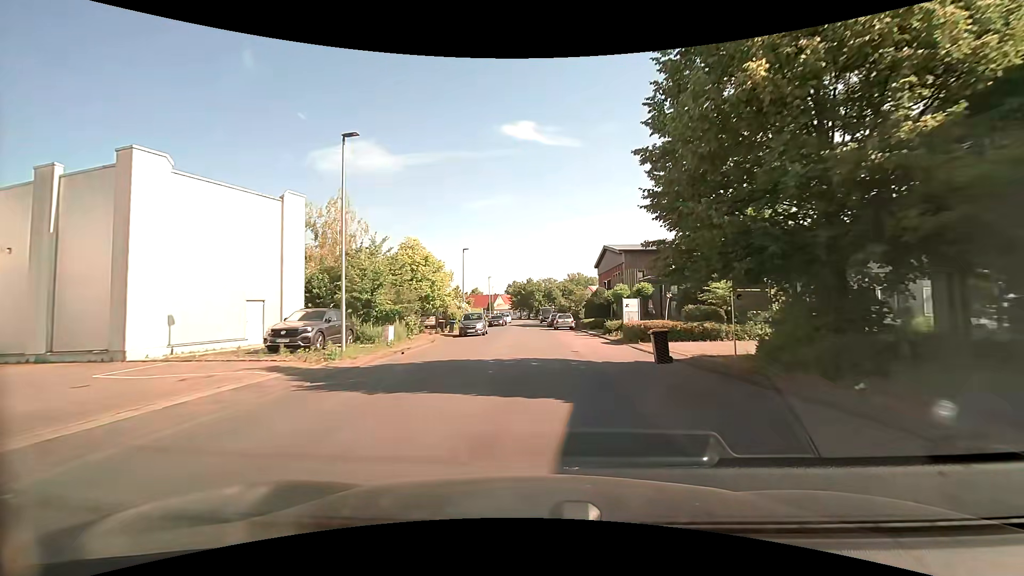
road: unclassified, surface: asphalt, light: Day
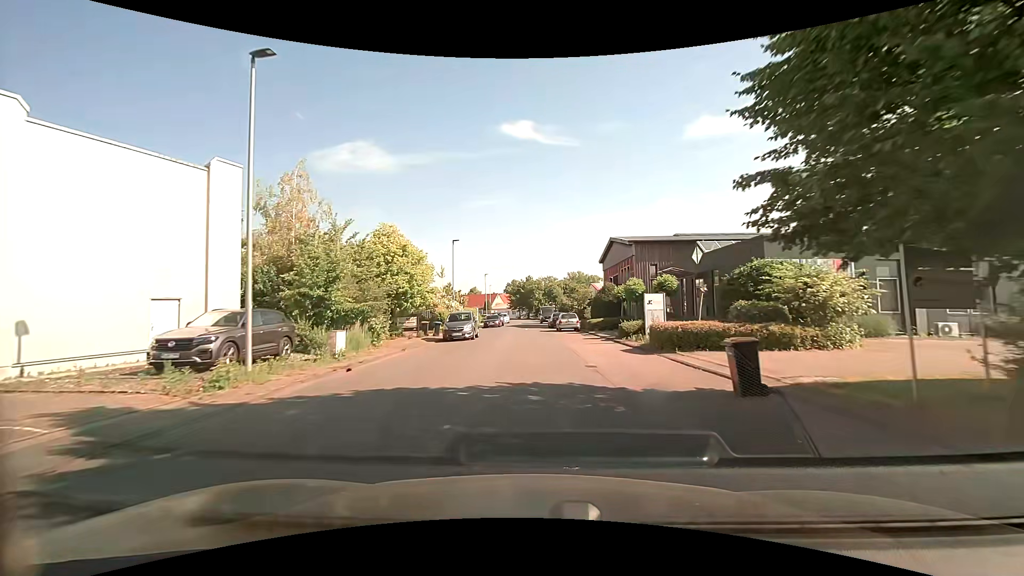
(0.0, +5.7) m; 0°
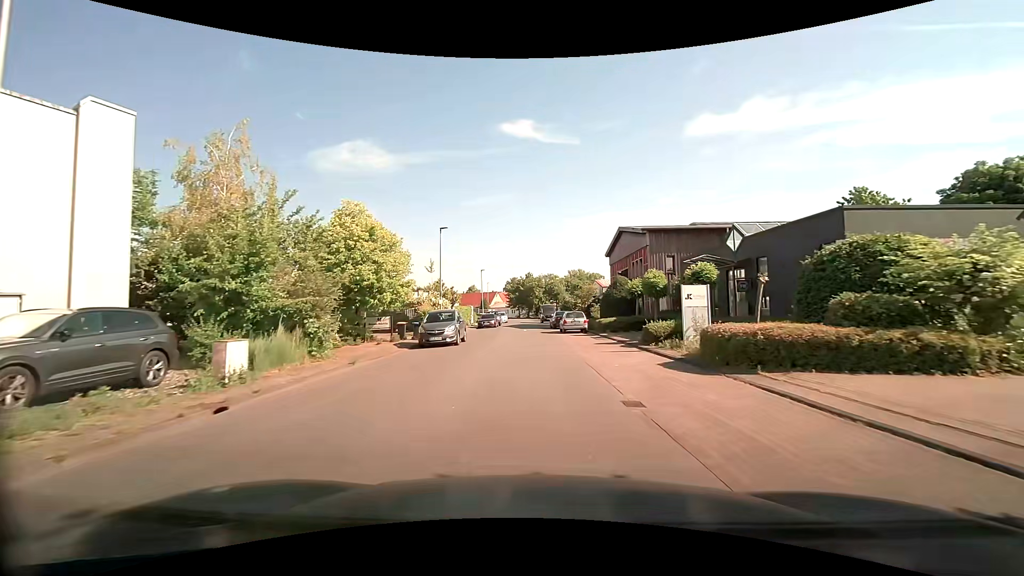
(0.0, +5.7) m; 0°
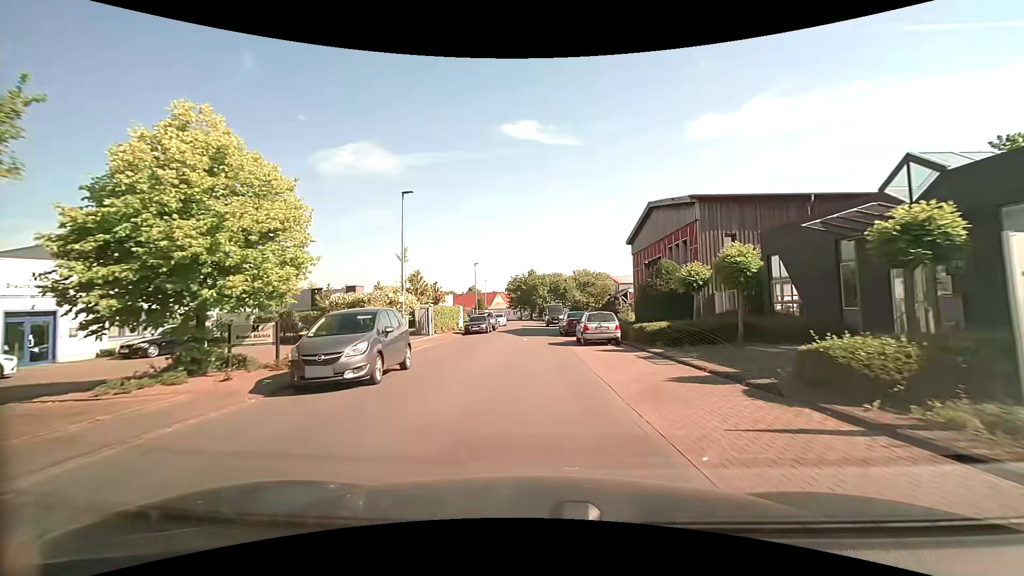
(0.0, +11.5) m; -1°
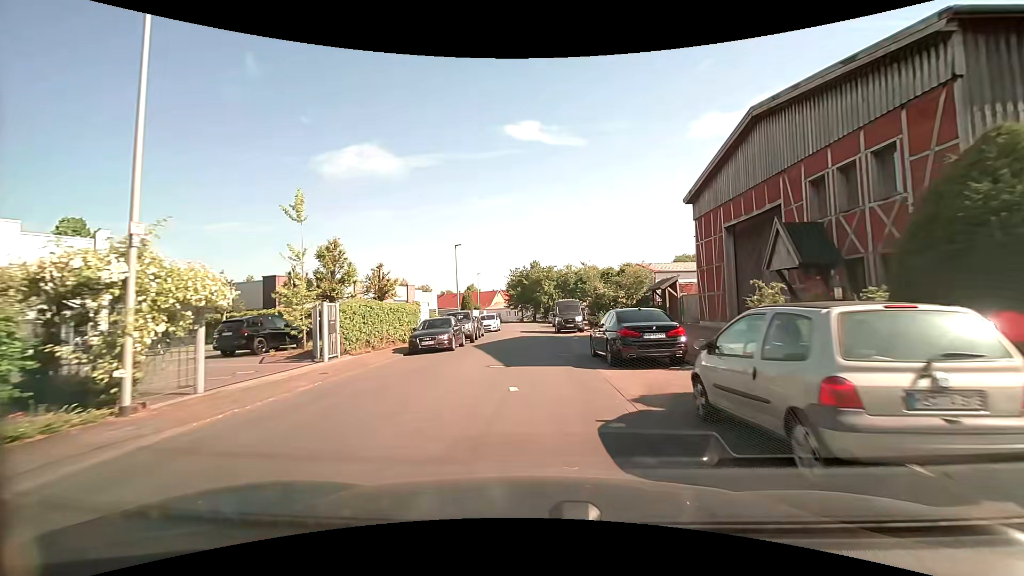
(0.0, +17.3) m; 0°
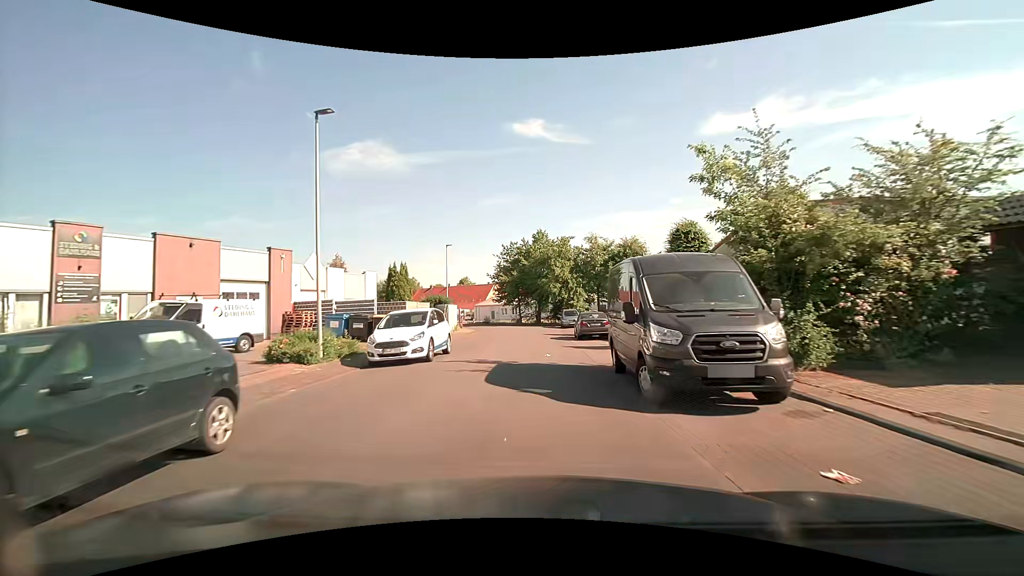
(-0.1, +29.0) m; 0°
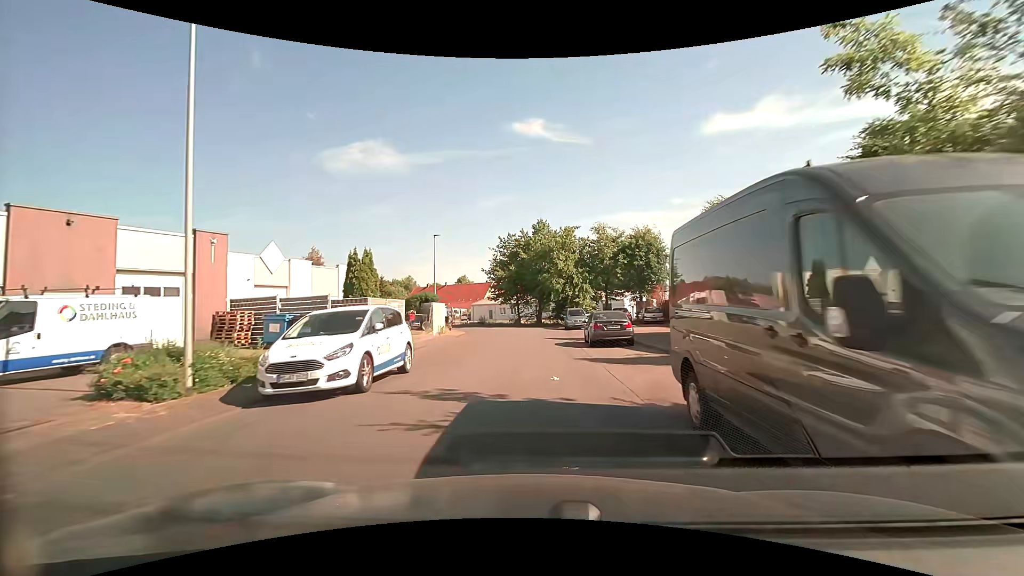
(0.0, +5.7) m; 0°
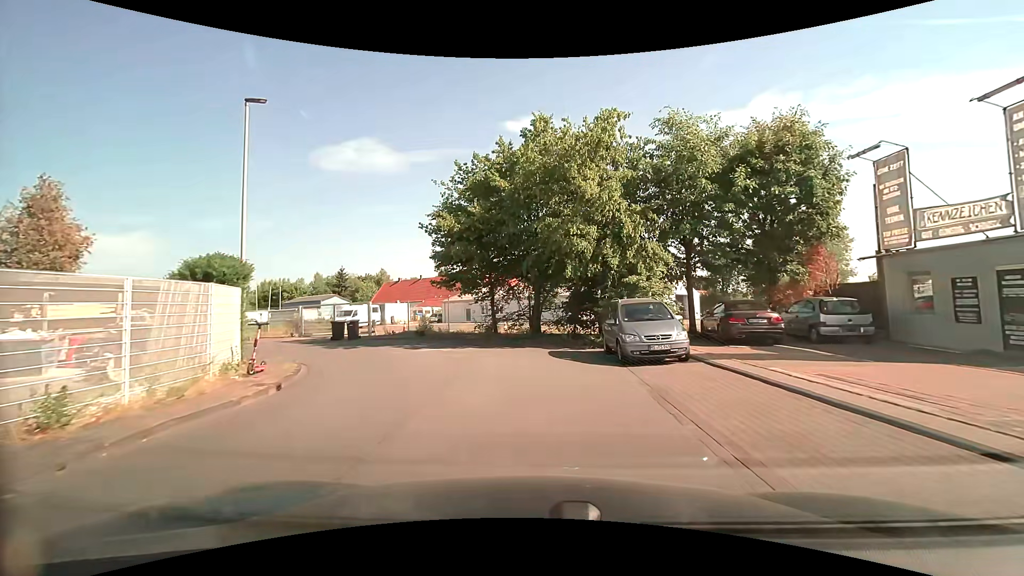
(0.0, +25.5) m; 0°
(0, +10) (-3, +19) (-11, +25) (-20, +29) (-30, +32) (-39, +36) (-48, +39) (-58, +43) (-67, +46) (-76, +50) m
